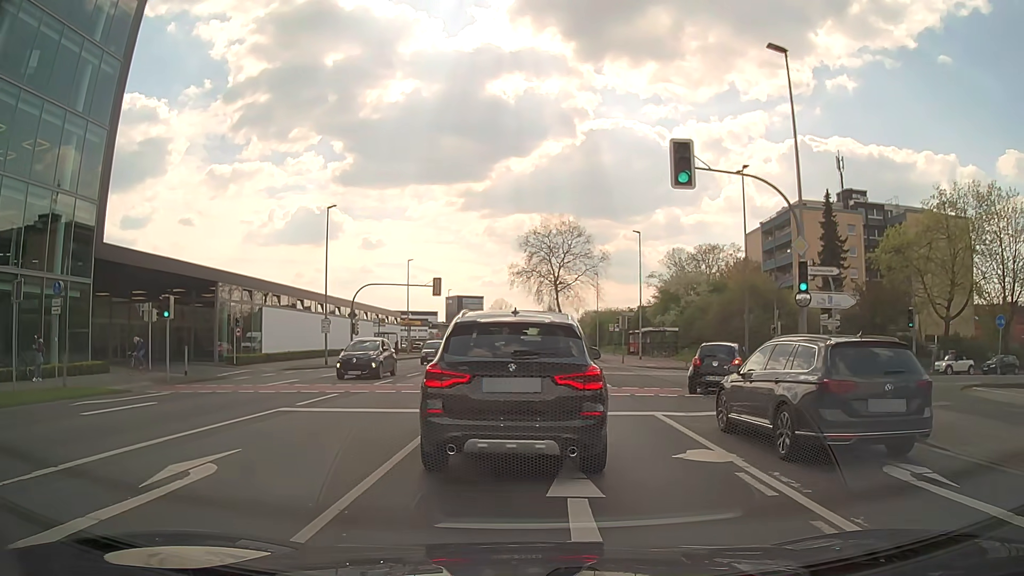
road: secondary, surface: asphalt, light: Day
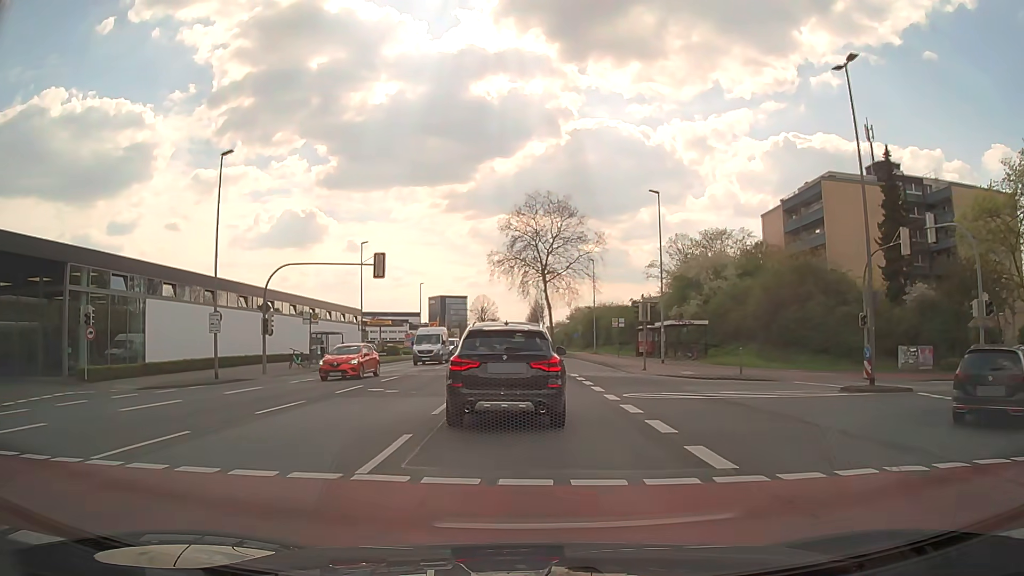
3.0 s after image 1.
(0.0, +15.3) m; +1°
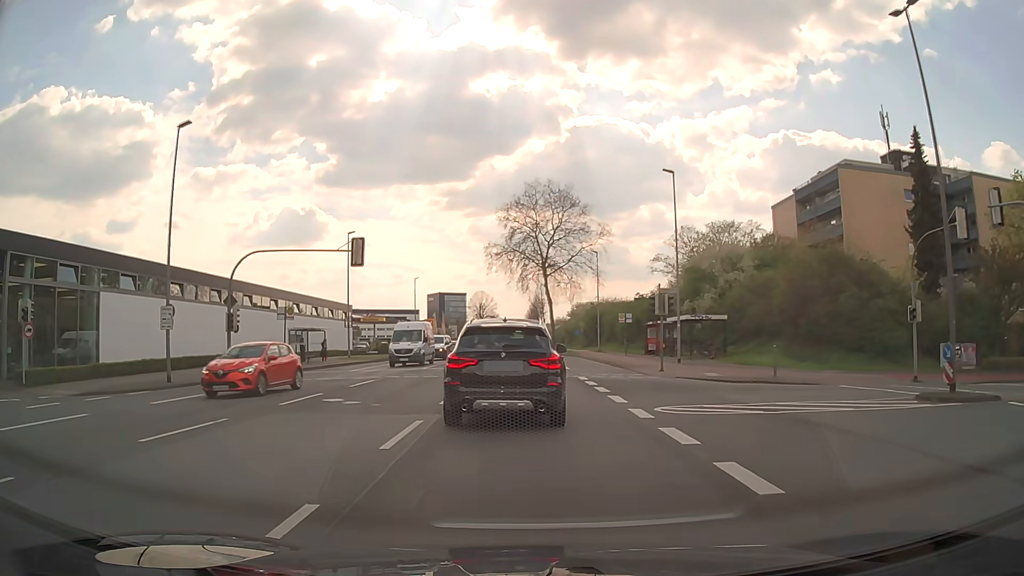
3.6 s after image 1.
(0.0, +4.6) m; 0°
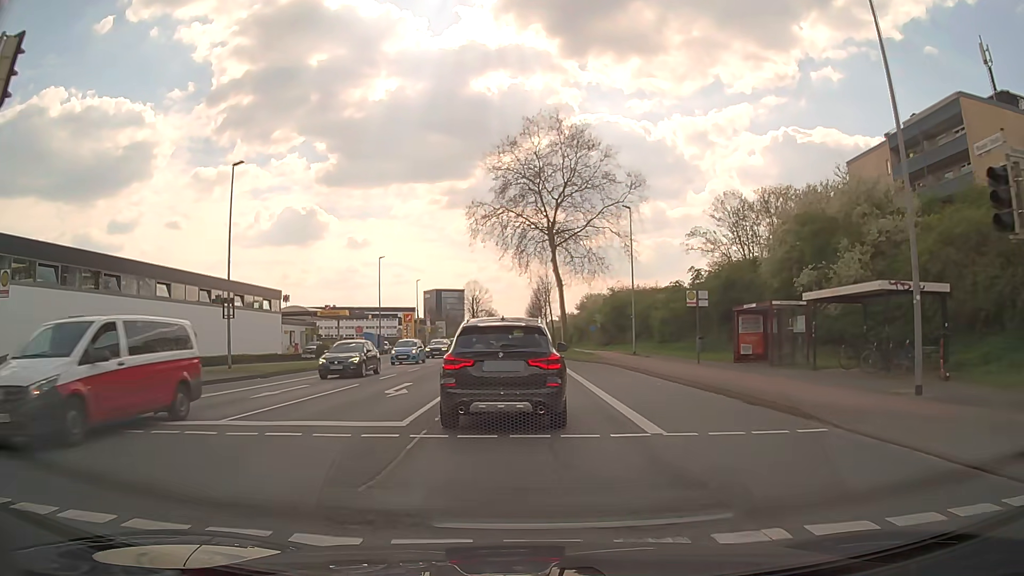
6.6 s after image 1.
(0.0, +23.4) m; 0°
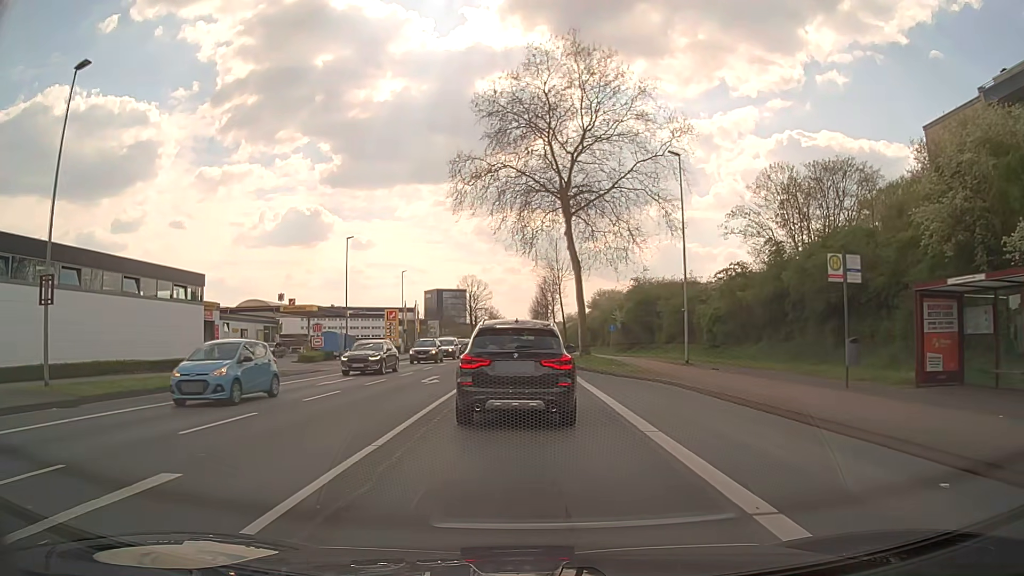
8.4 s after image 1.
(-0.2, +15.0) m; -1°
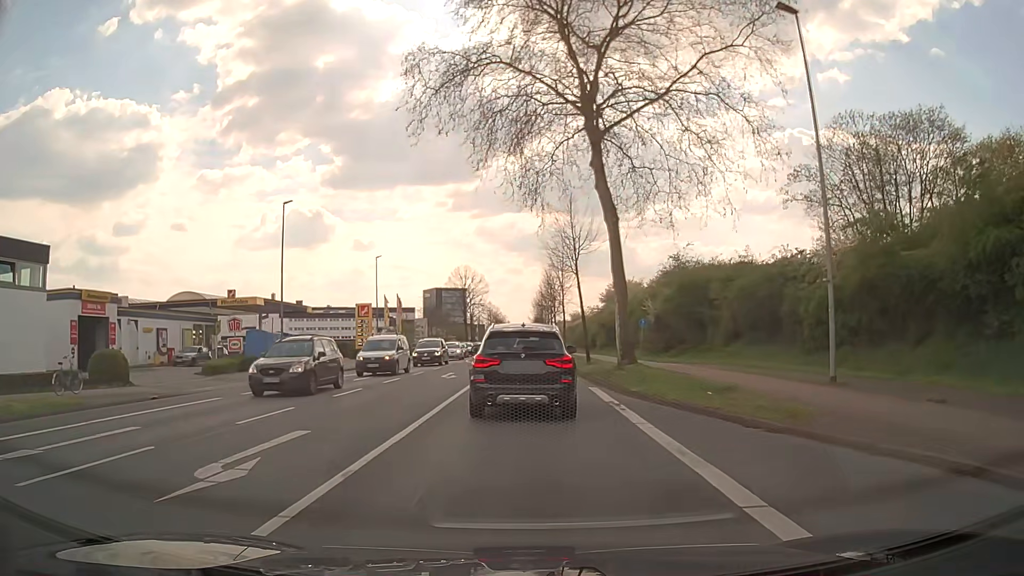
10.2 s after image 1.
(0.0, +16.3) m; 0°
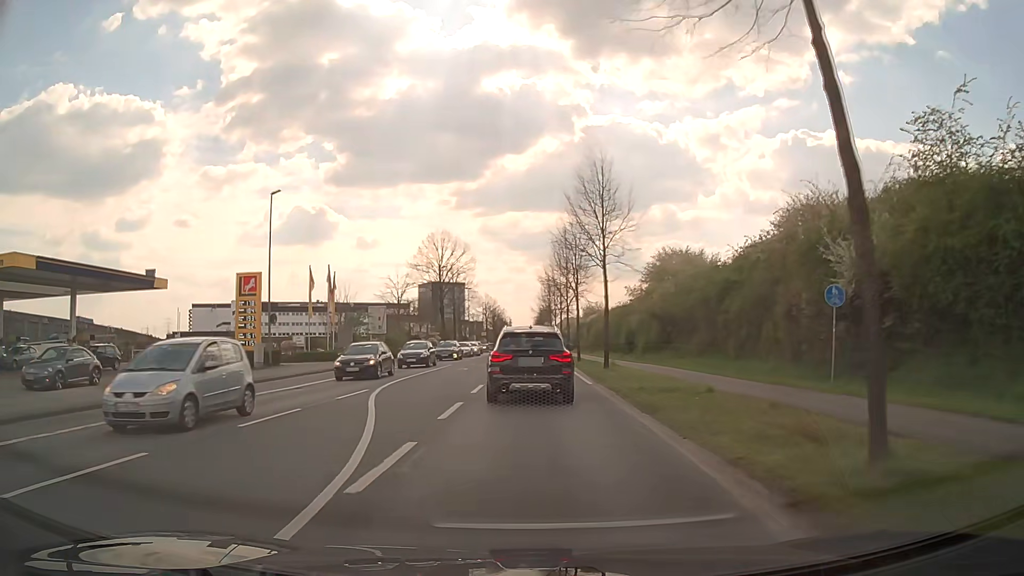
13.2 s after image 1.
(-0.1, +31.0) m; 0°
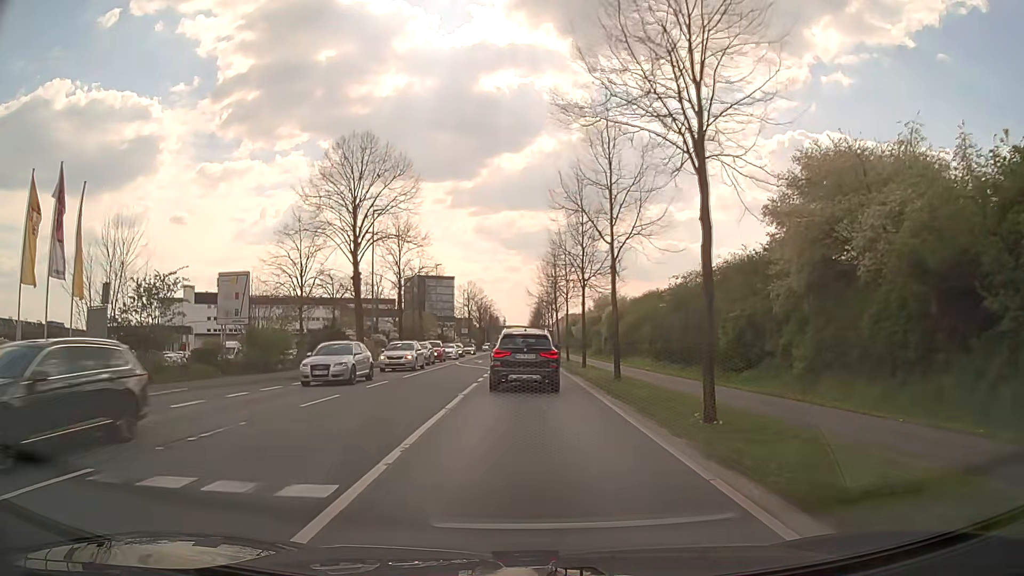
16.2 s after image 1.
(-0.1, +34.4) m; 0°
(0, +10) (0, +20) (0, +30) (0, +40) (0, +50) (0, +60) (0, +70) (0, +80) (0, +90) (0, +100) m
